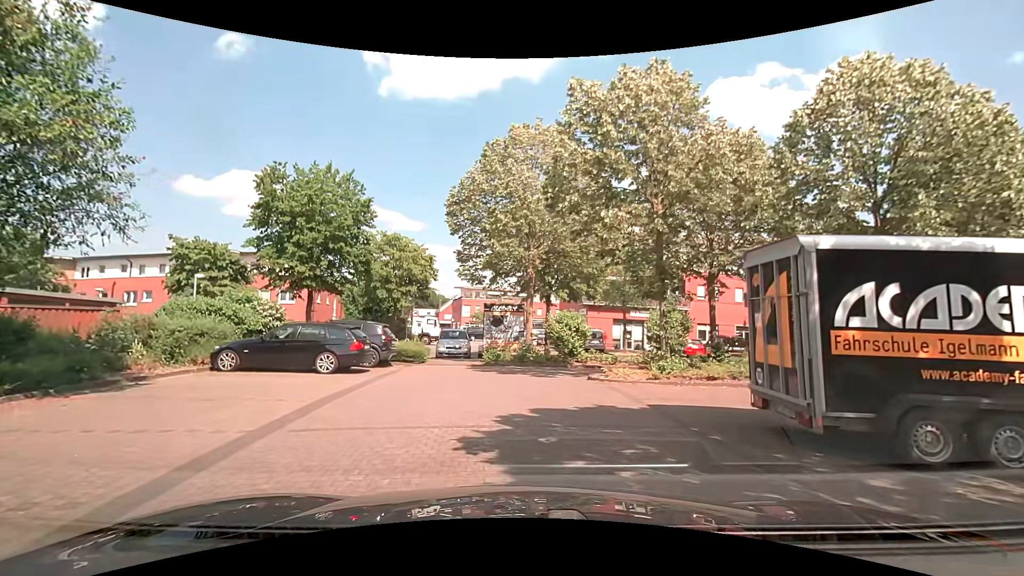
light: Day
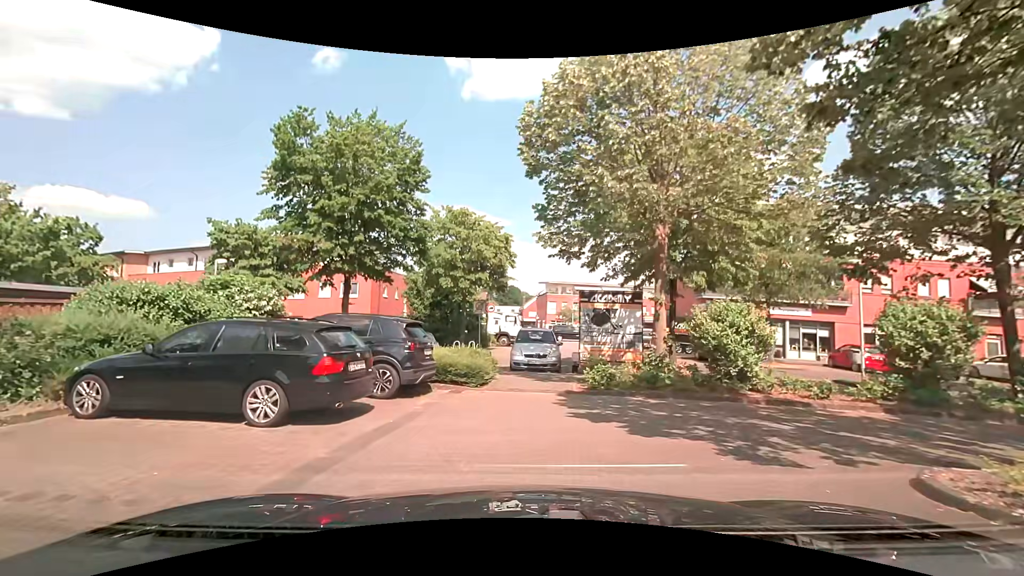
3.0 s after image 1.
(-0.7, +8.2) m; -11°
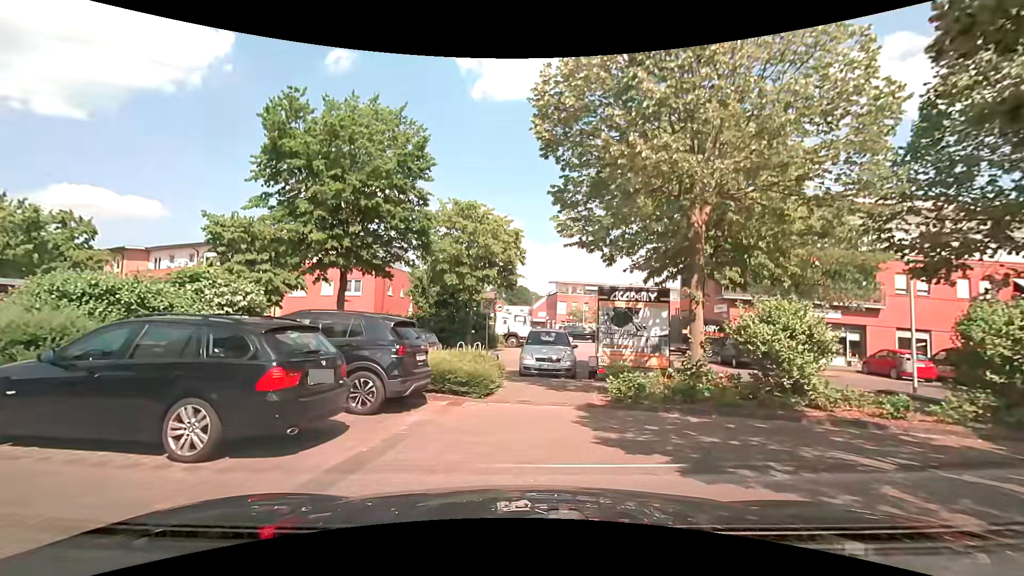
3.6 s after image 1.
(0.0, +1.8) m; +1°
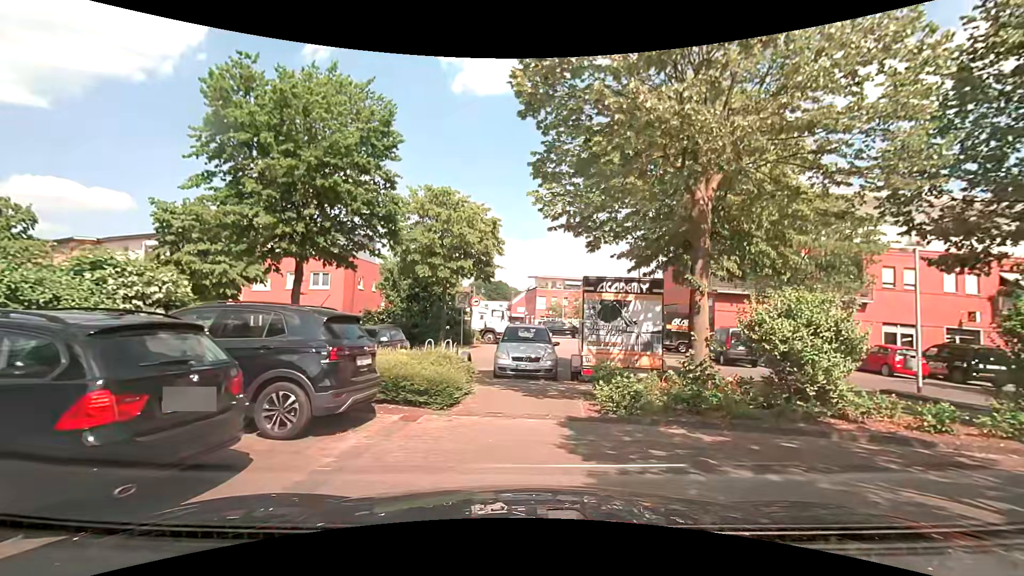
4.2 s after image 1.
(0.0, +1.8) m; +1°
